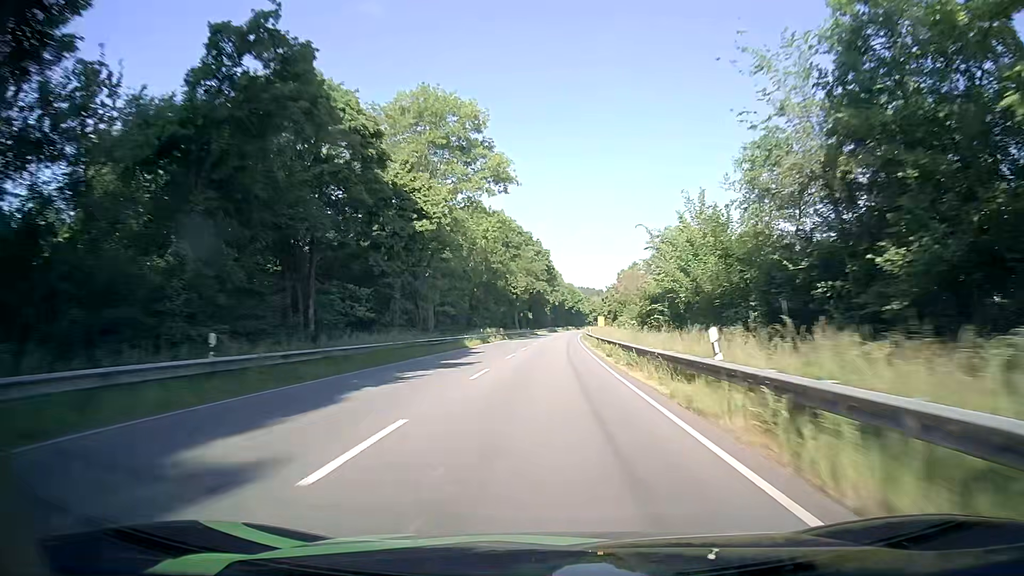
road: primary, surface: asphalt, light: Day
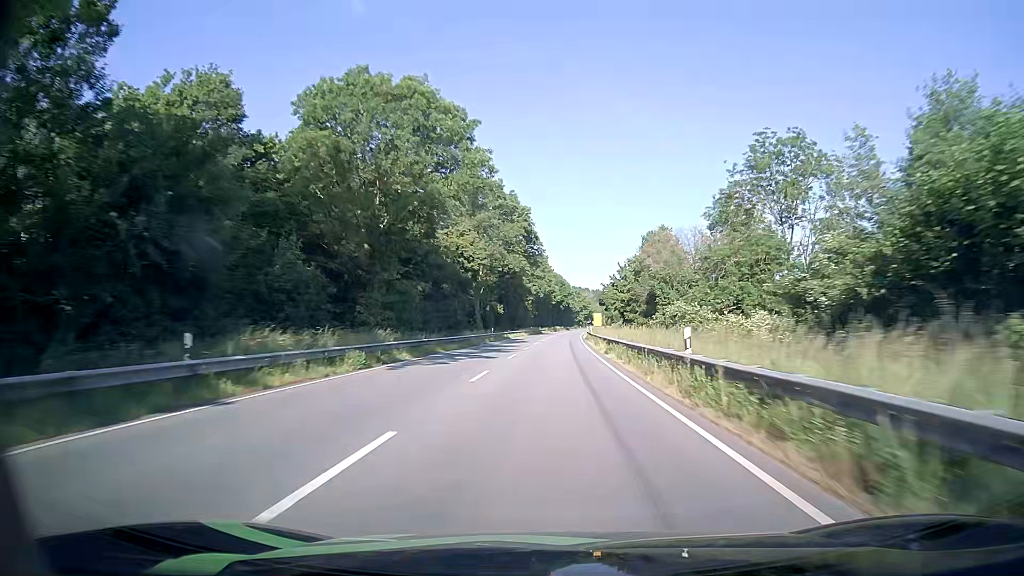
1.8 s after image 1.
(+0.5, +49.3) m; +1°
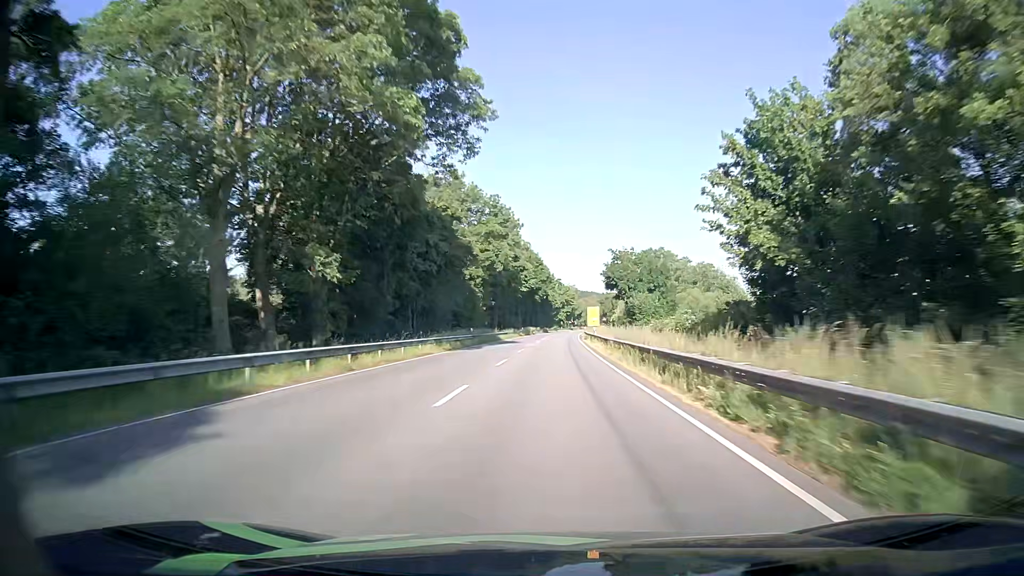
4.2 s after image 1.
(+1.2, +65.4) m; +2°
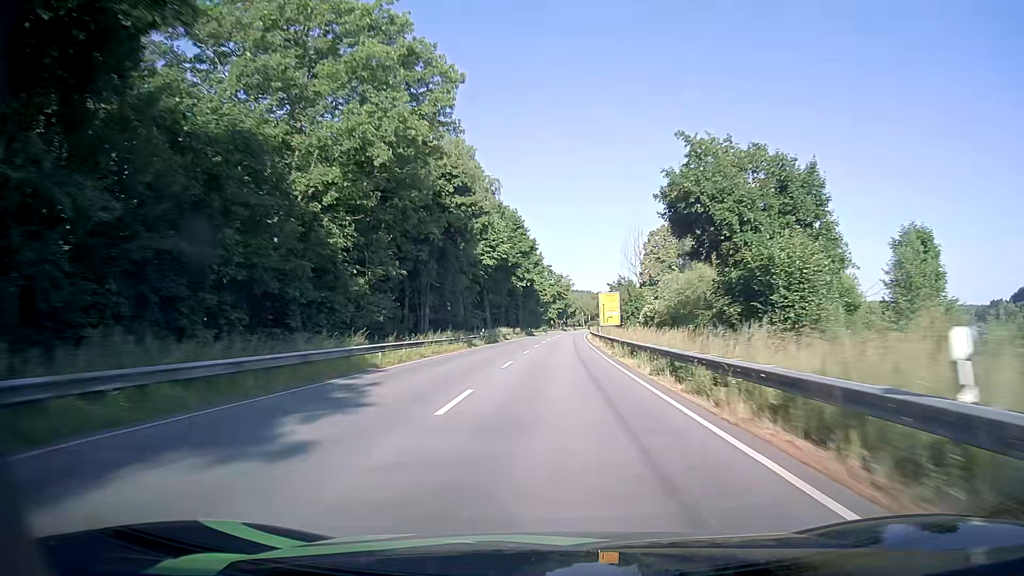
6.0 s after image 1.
(+0.6, +49.1) m; +1°
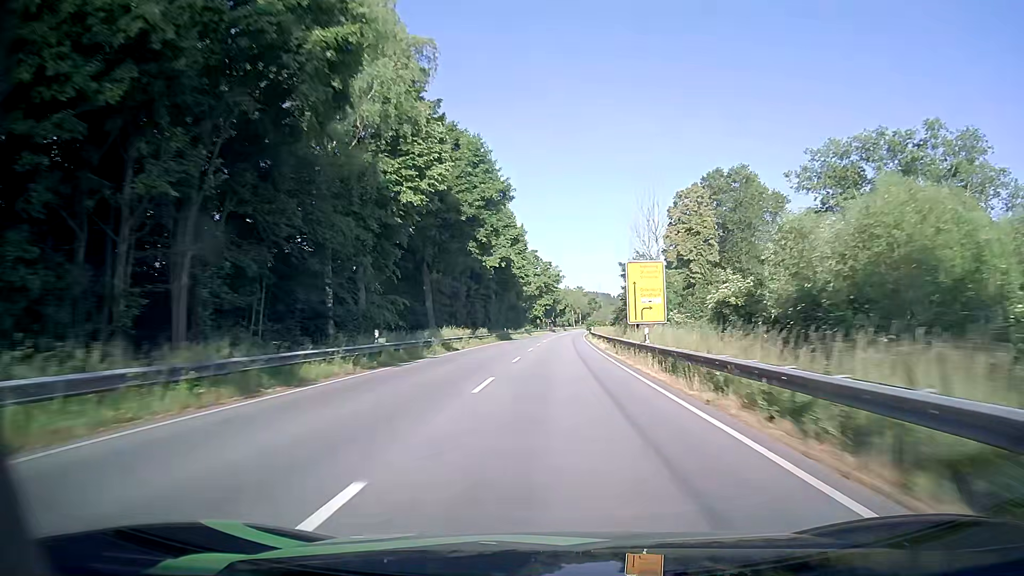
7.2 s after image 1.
(+0.3, +32.7) m; +1°
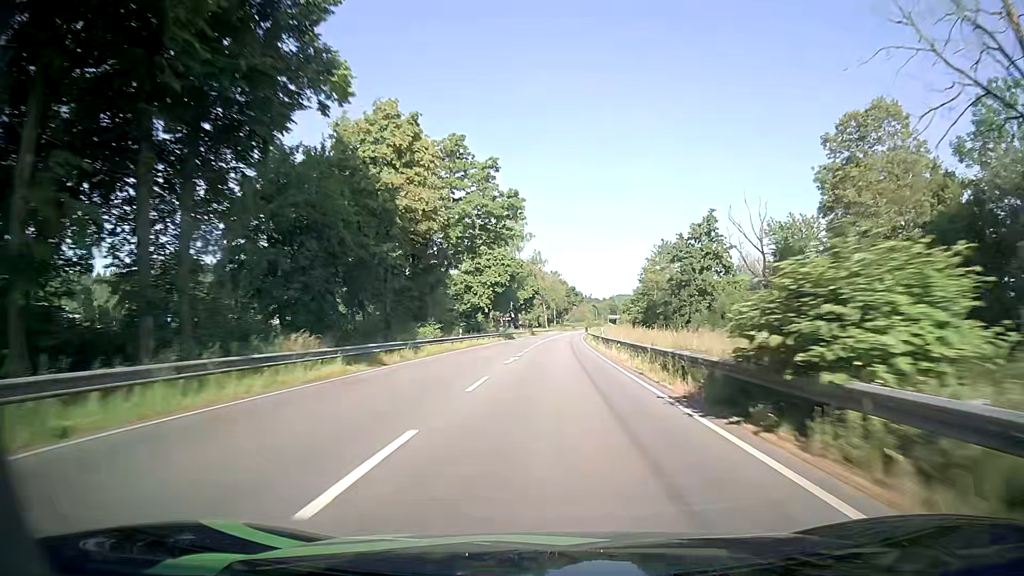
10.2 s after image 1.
(+2.0, +81.5) m; +3°
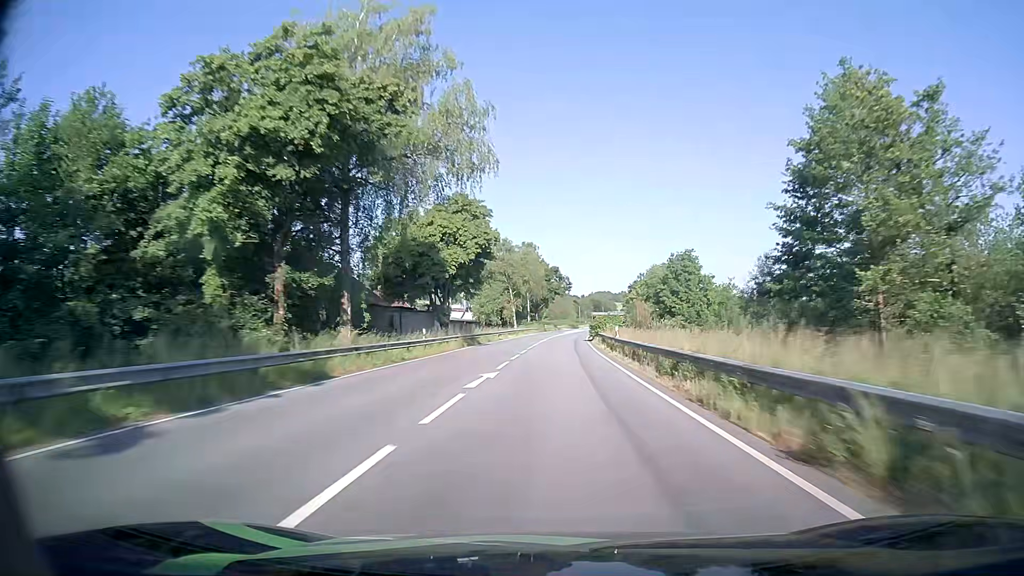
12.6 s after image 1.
(+1.0, +64.7) m; +2°
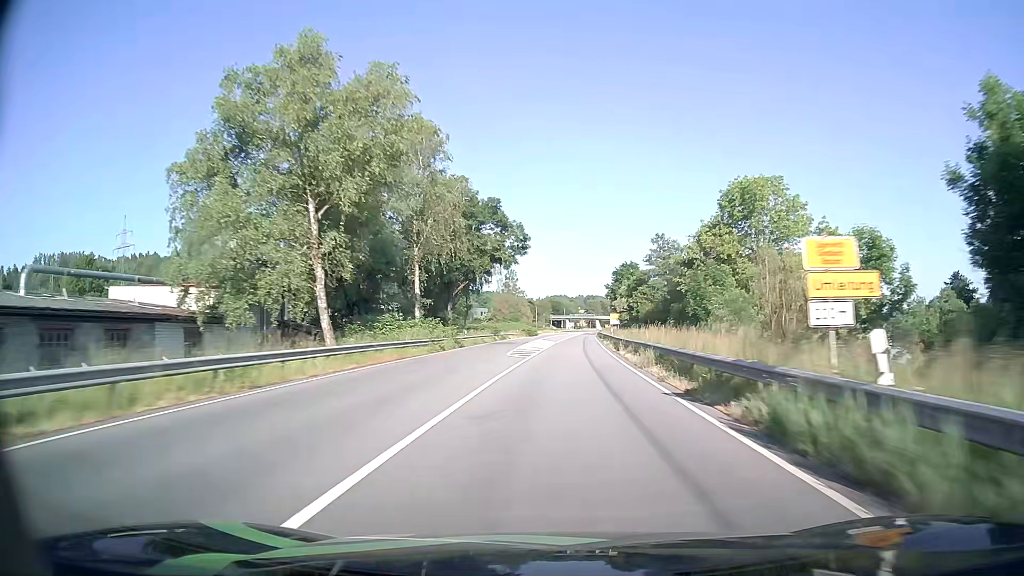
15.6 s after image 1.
(+2.3, +80.9) m; +4°
(0, +10) (0, +20) (+1, +30) (+1, +40) (+2, +50) (+2, +60) (+3, +70) (+3, +80) (+4, +90) (+5, +100) m
